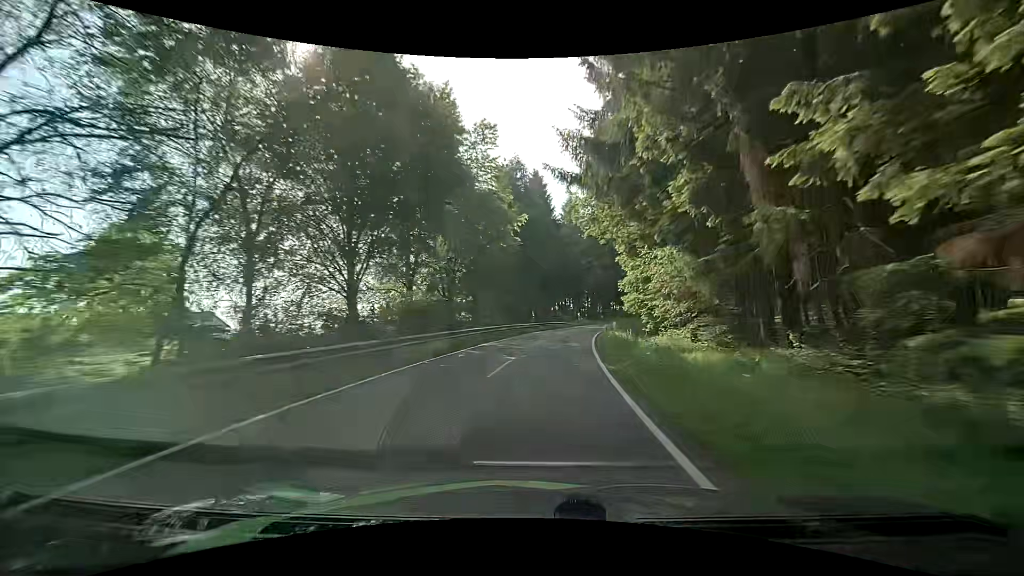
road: tertiary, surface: asphalt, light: Day
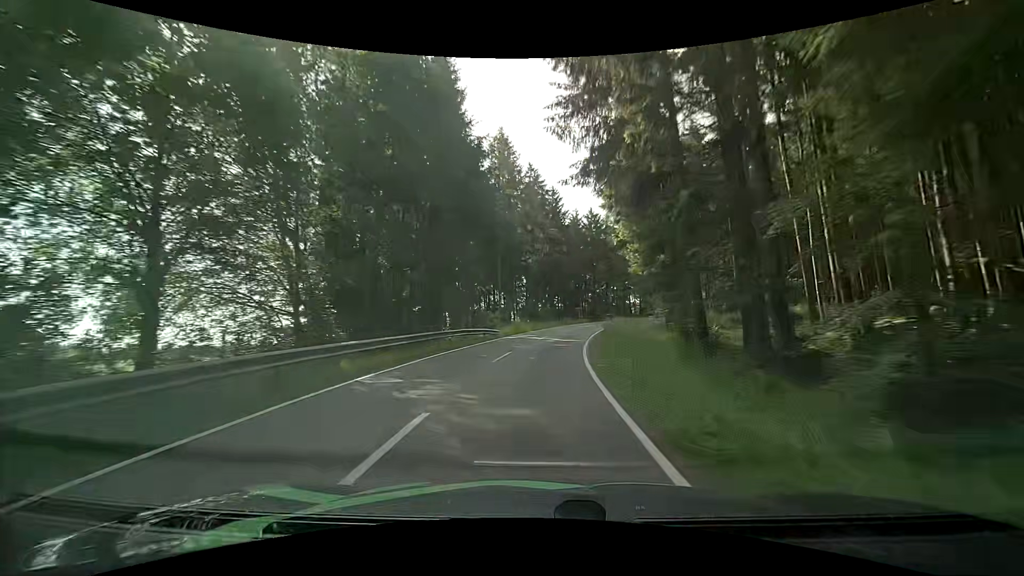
(+1.7, +31.8) m; +7°
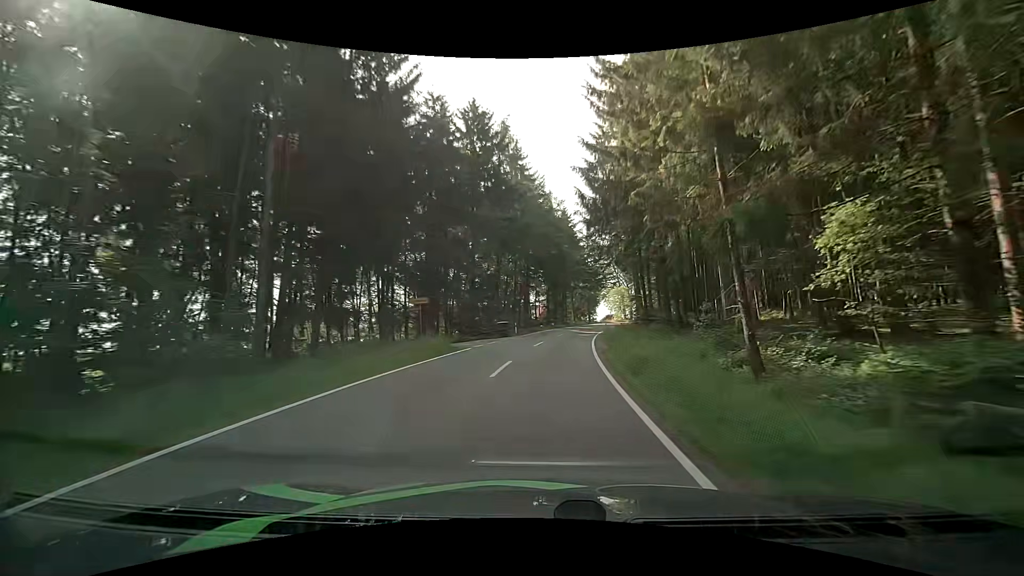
(+6.6, +50.1) m; +16°
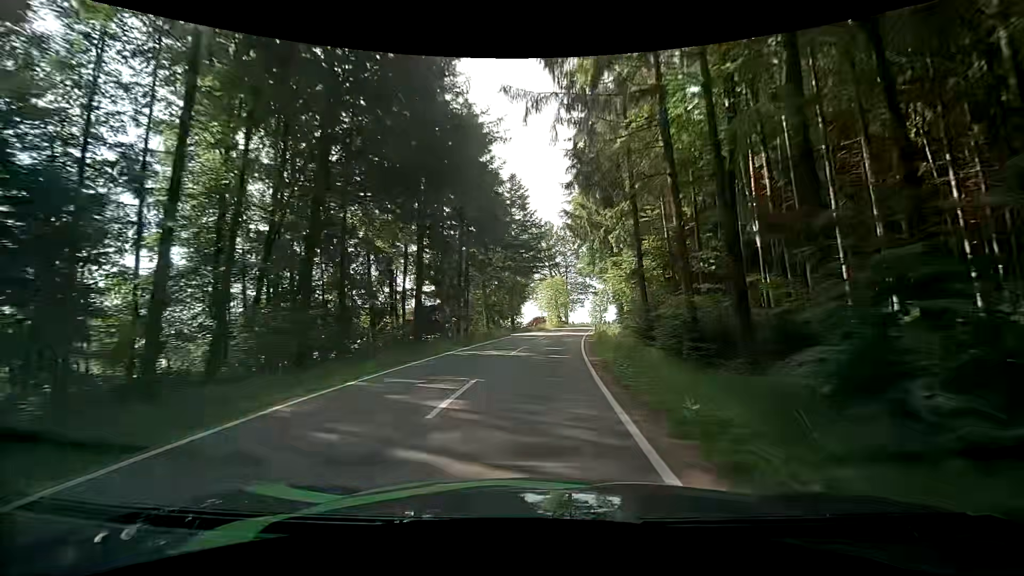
(+3.0, +40.0) m; +8°
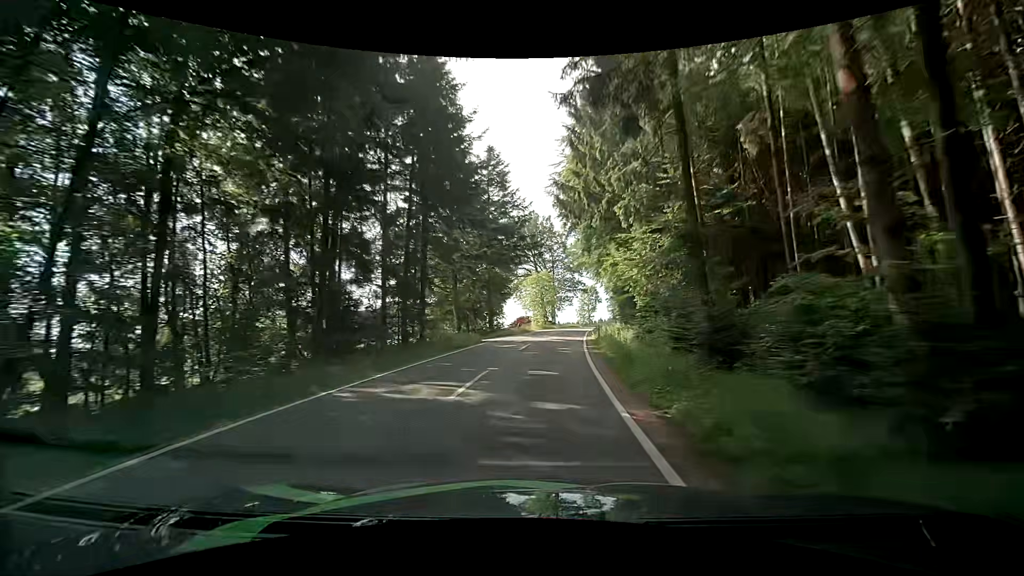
(+0.1, +10.1) m; +1°
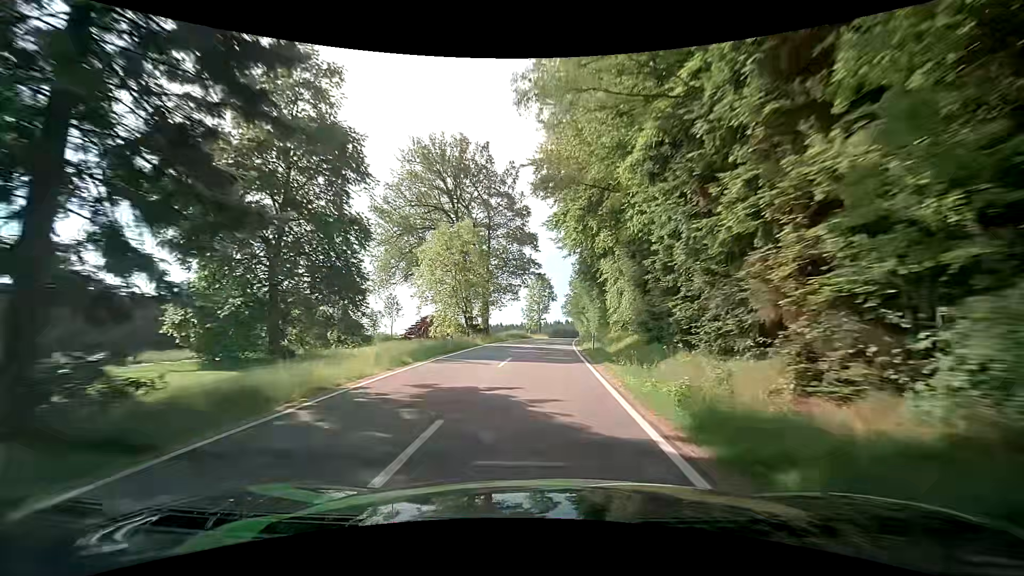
(+3.0, +41.2) m; +8°
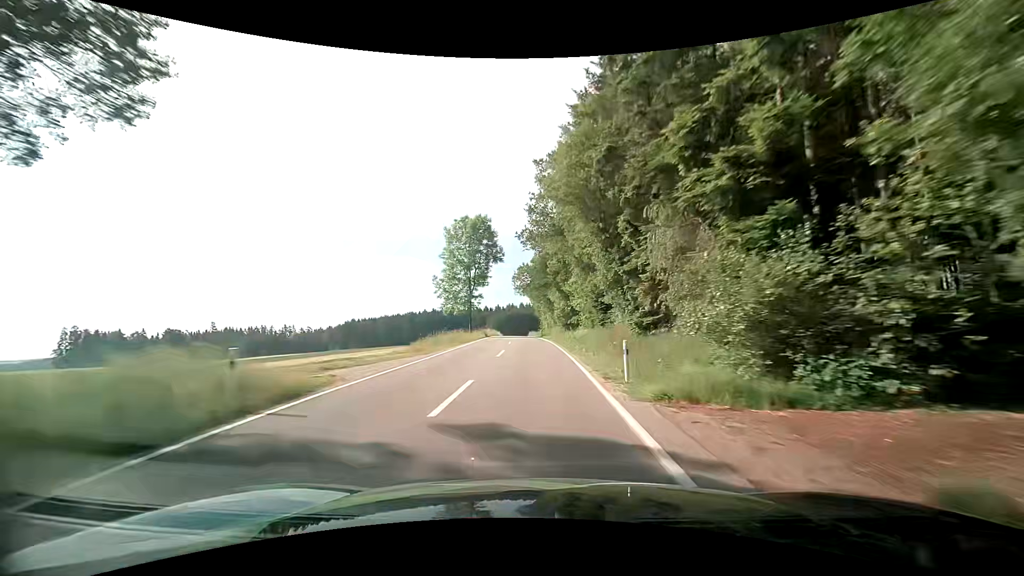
(+2.3, +55.2) m; +5°
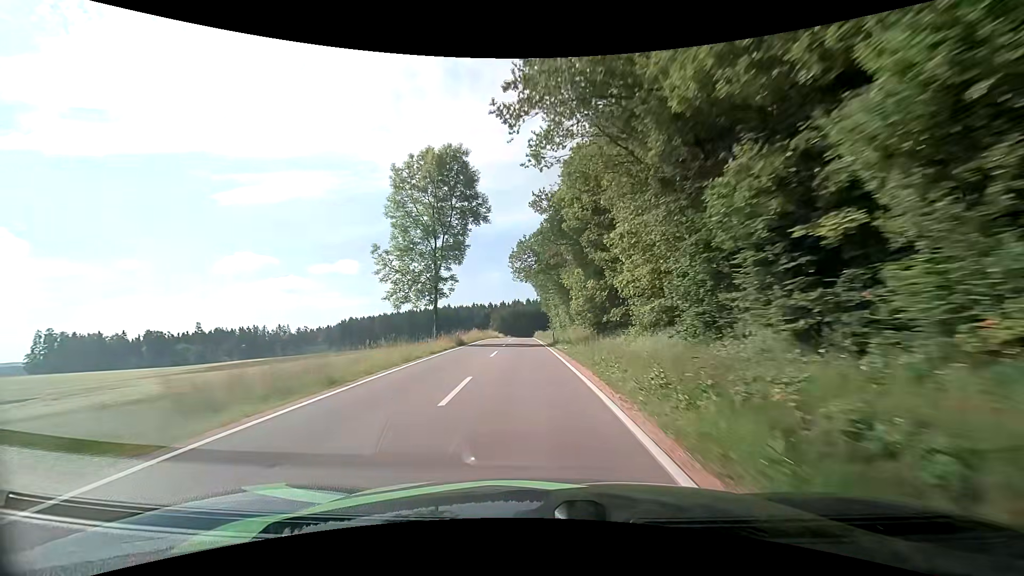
(-0.2, +22.7) m; -1°
(0, +10) (0, +20) (-1, +30) (-1, +40) (-2, +50) (-2, +60) (-3, +70) (-3, +80) (-3, +90) (-4, +100) m
